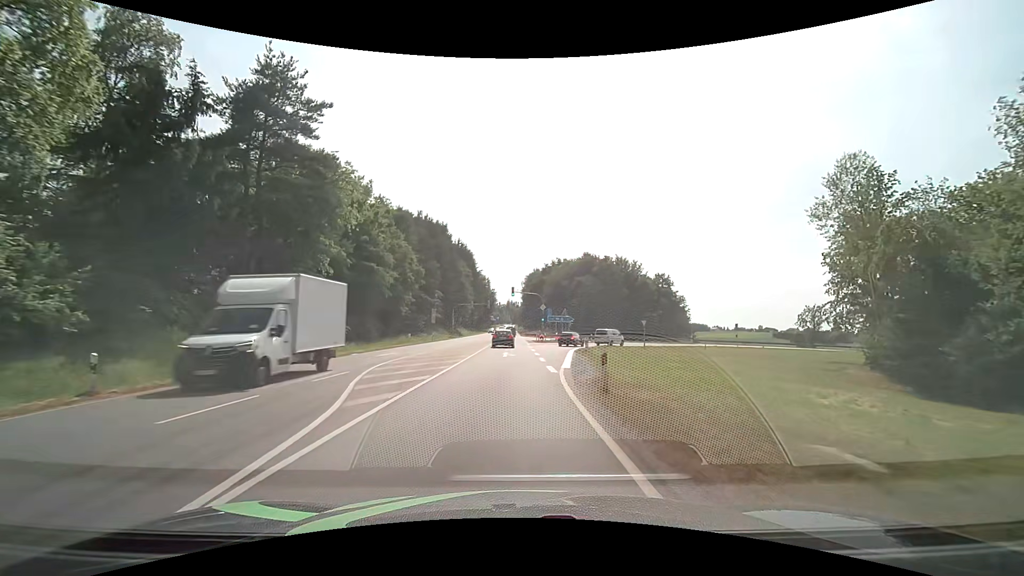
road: primary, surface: asphalt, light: Day
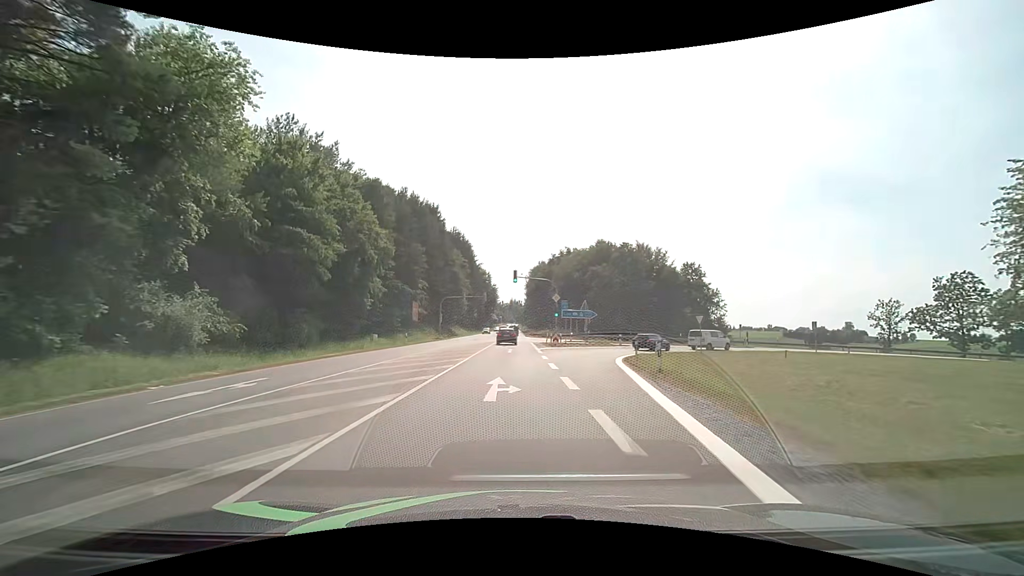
(0.0, +16.9) m; 0°
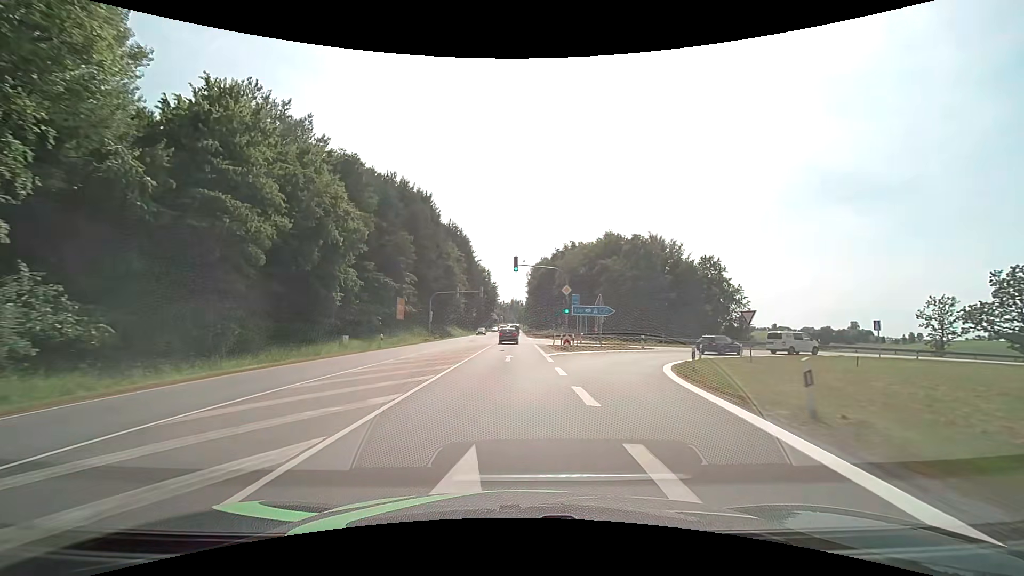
(0.0, +8.6) m; 0°
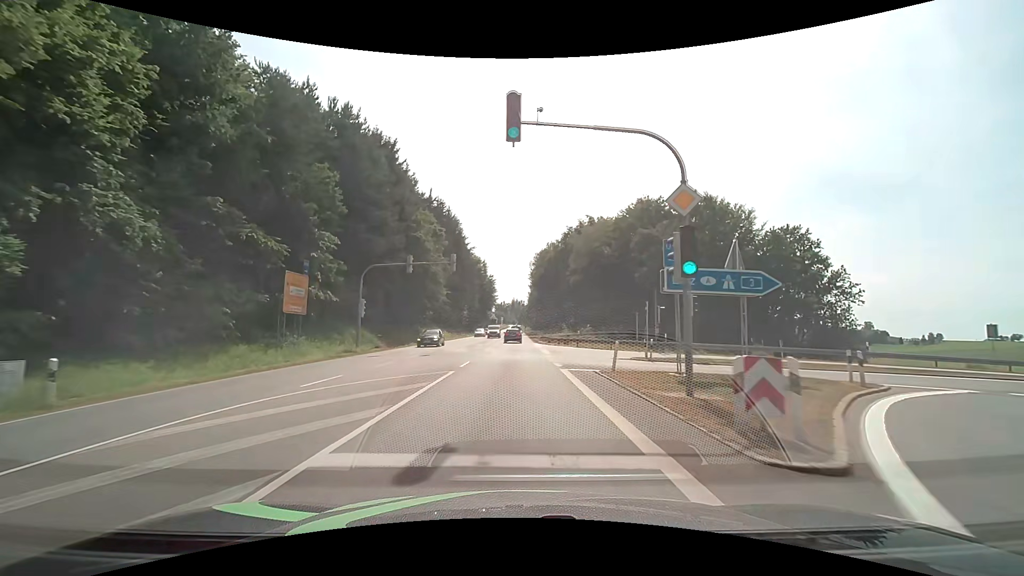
(0.0, +26.3) m; 0°
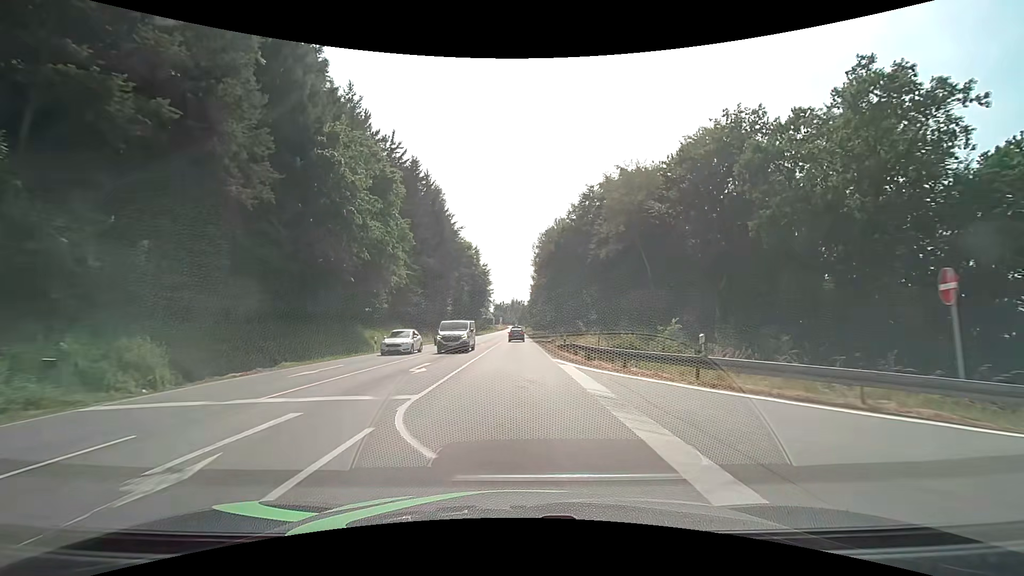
(+0.1, +26.7) m; 0°
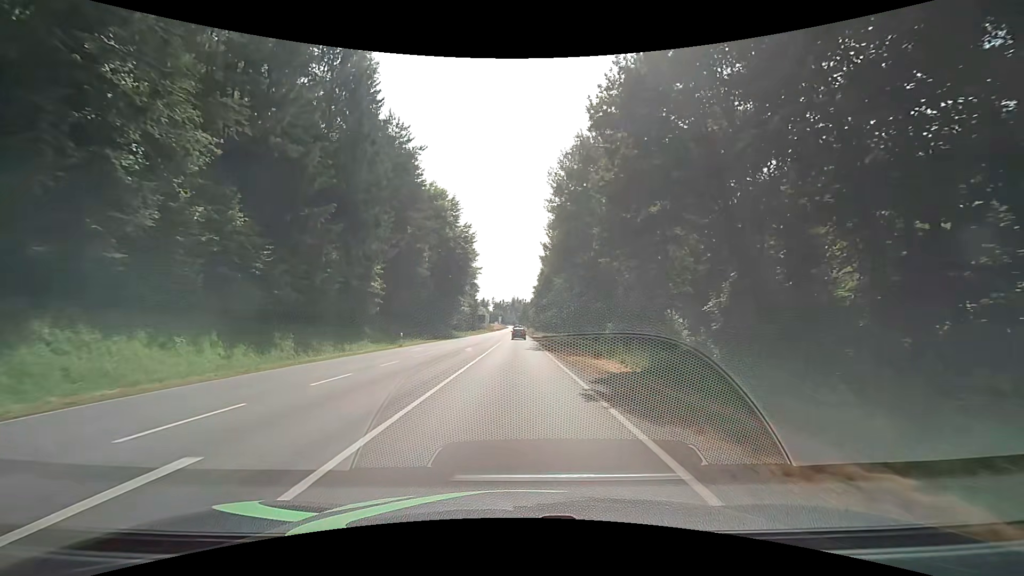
(0.0, +45.0) m; 0°
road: secondary
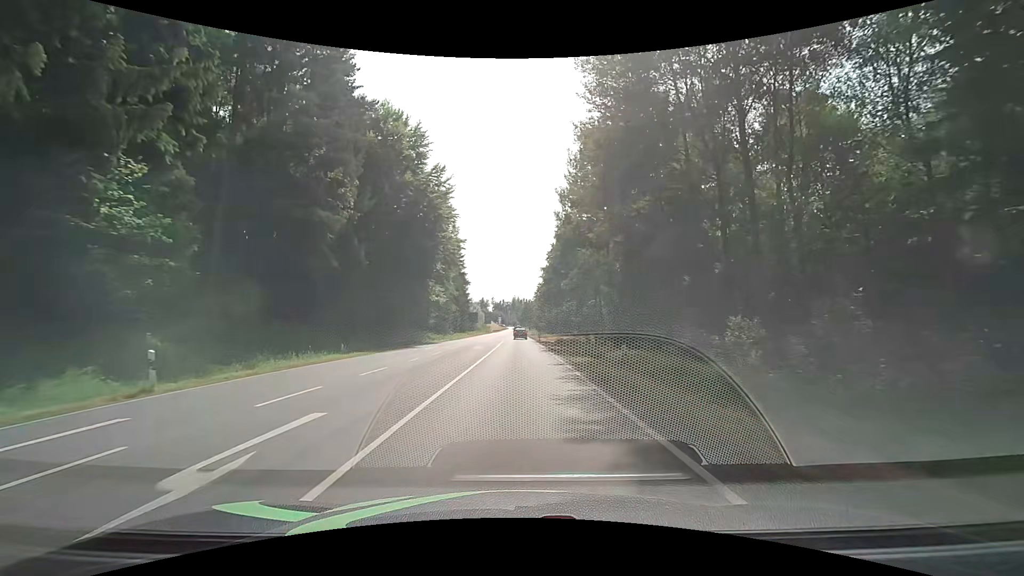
(0.0, +27.2) m; -1°
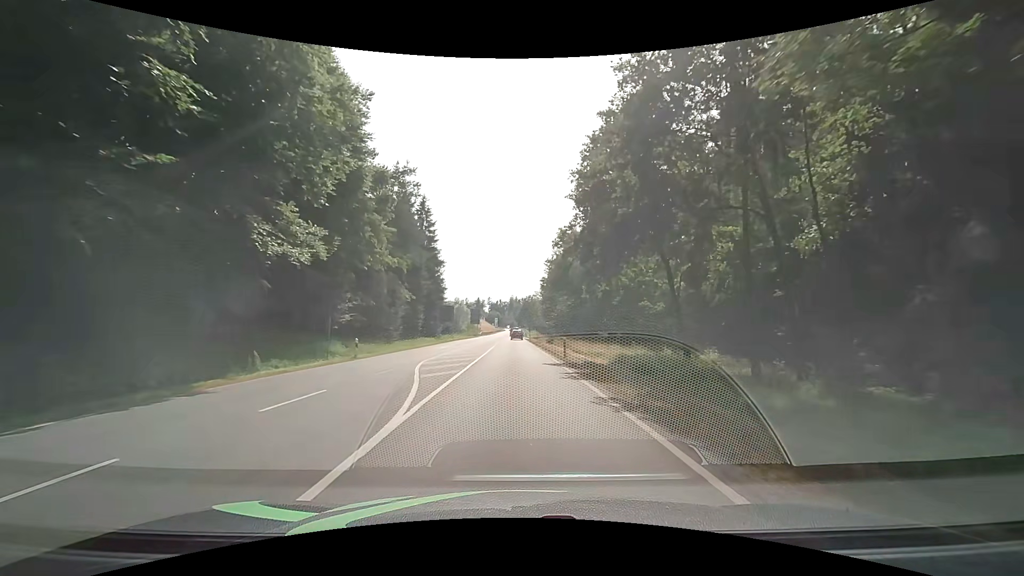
(+0.5, +36.4) m; 0°
(0, +10) (0, +20) (0, +30) (0, +40) (0, +50) (0, +60) (0, +70) (0, +80) (0, +90) (0, +100) m
